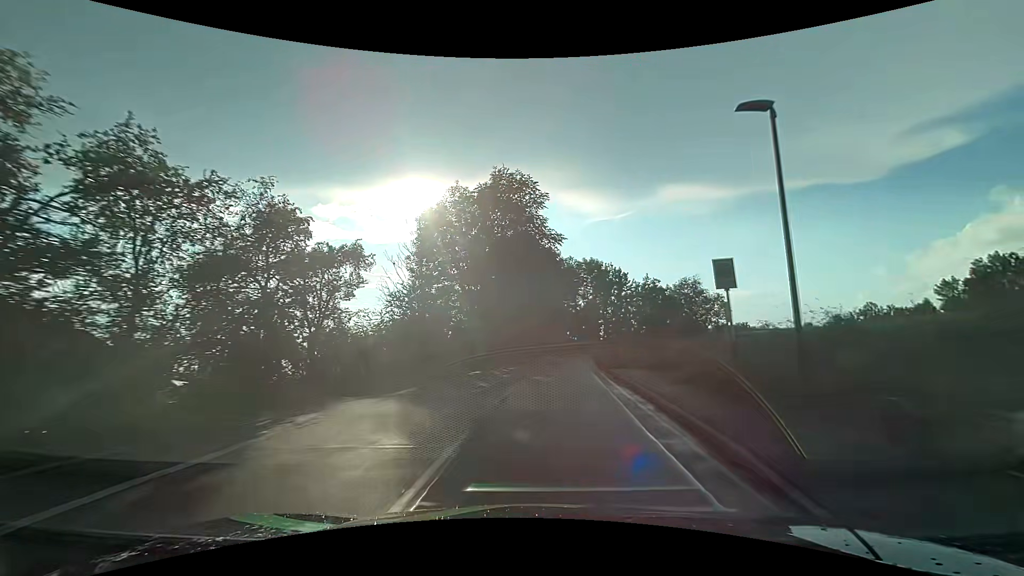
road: tertiary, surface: asphalt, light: Day
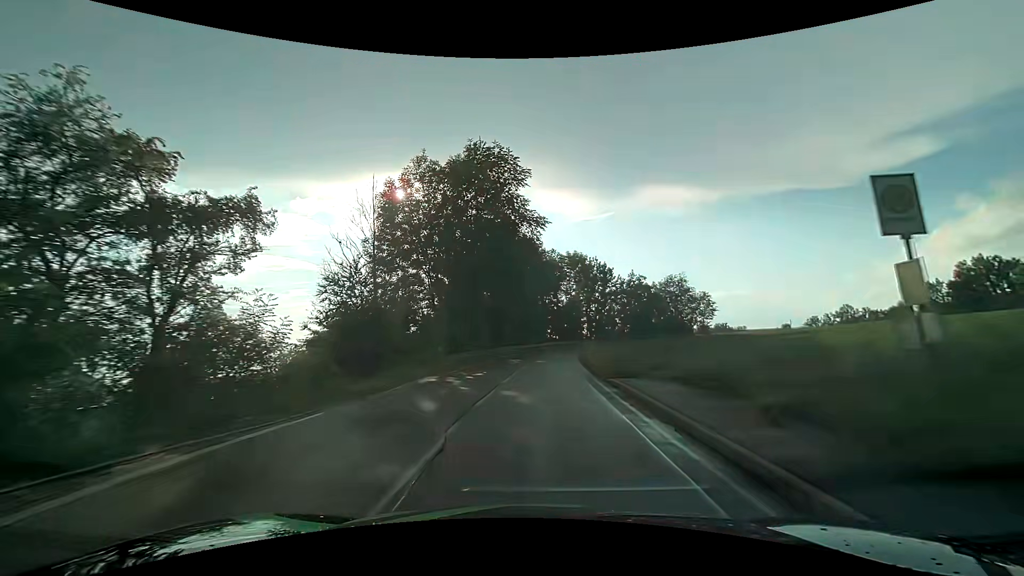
(+0.1, +6.2) m; +2°
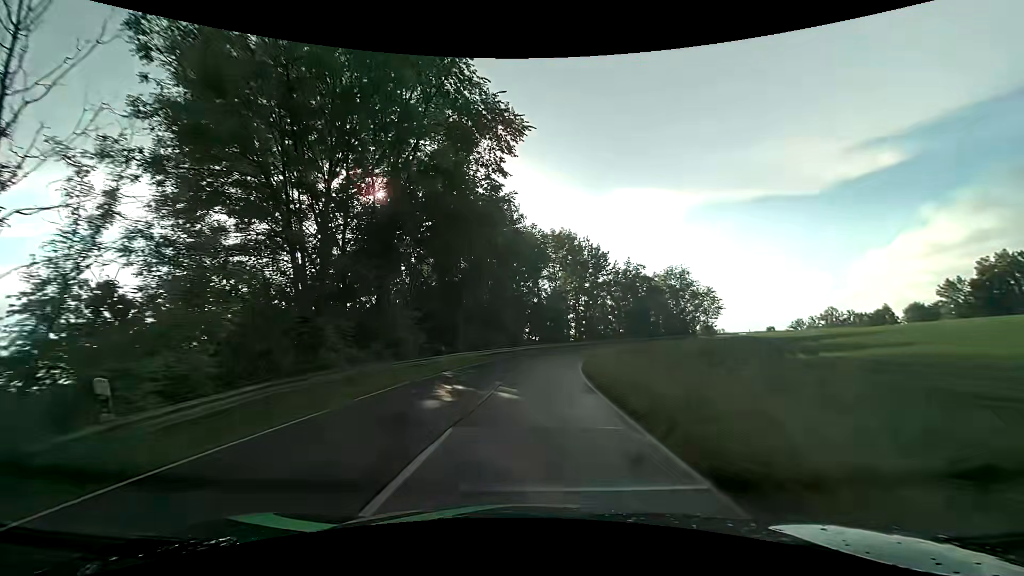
(+0.5, +19.0) m; +3°
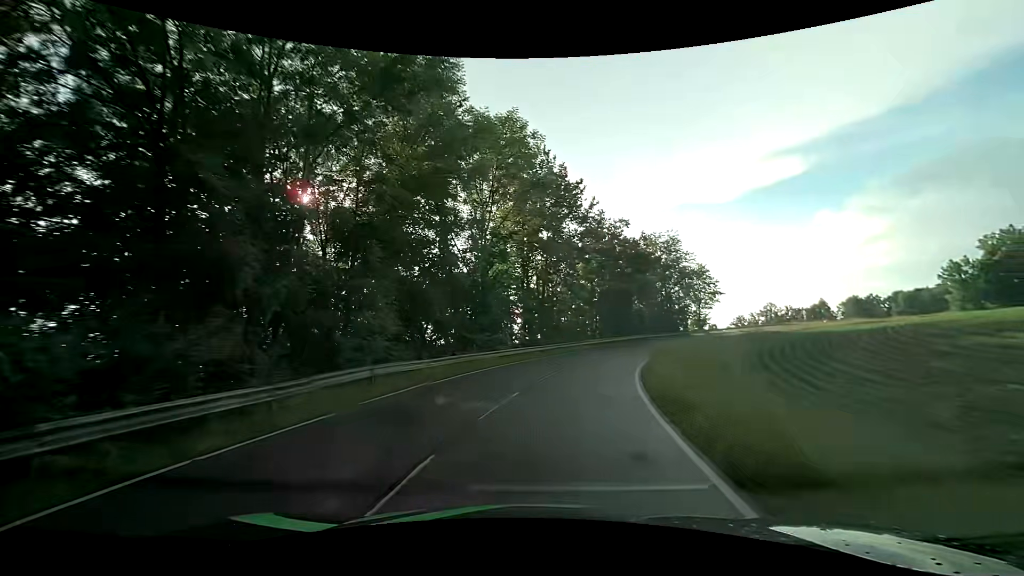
(+1.6, +32.5) m; +7°
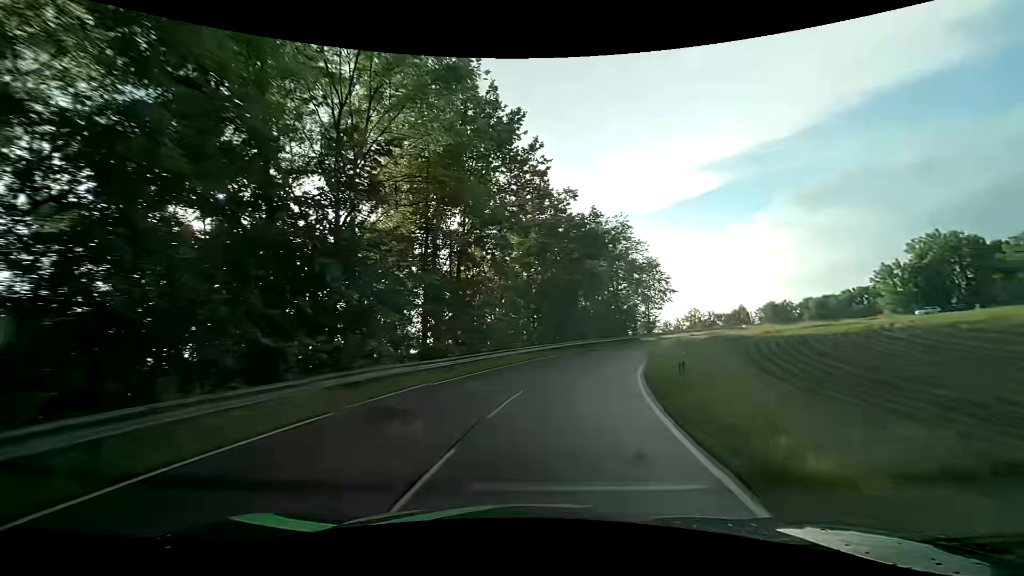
(+0.8, +12.9) m; +8°
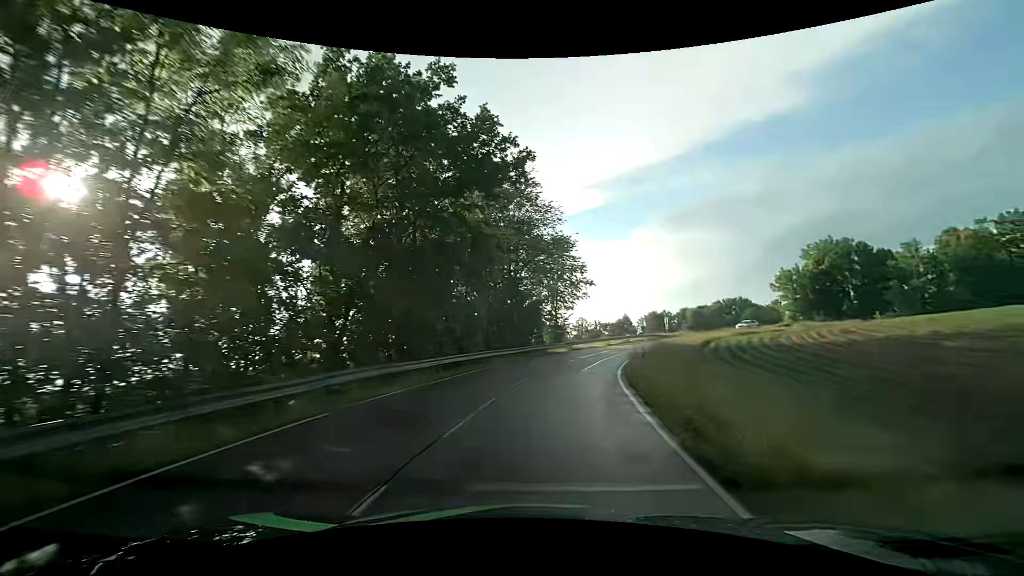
(+2.0, +19.1) m; +13°
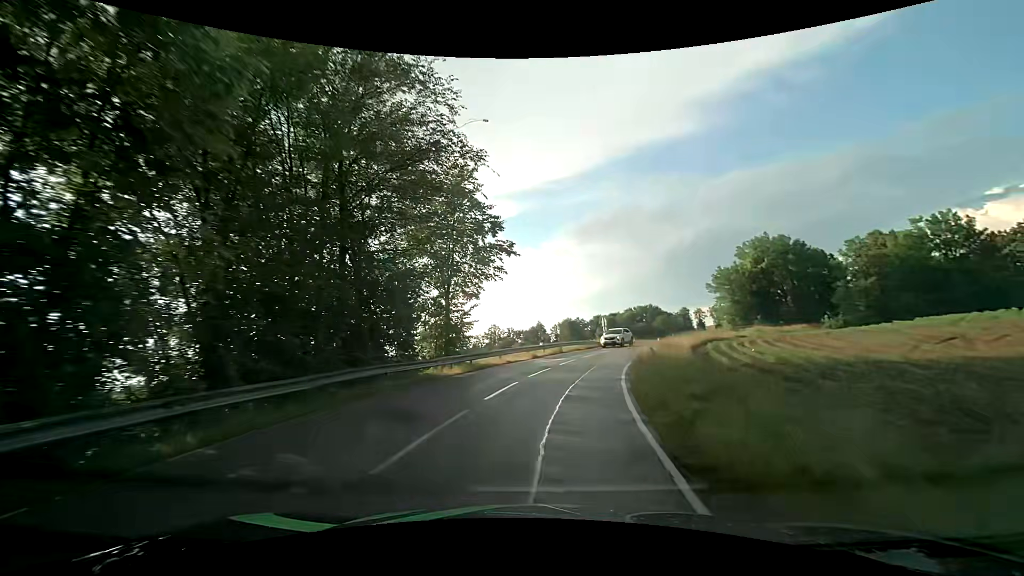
(+1.7, +19.0) m; +10°
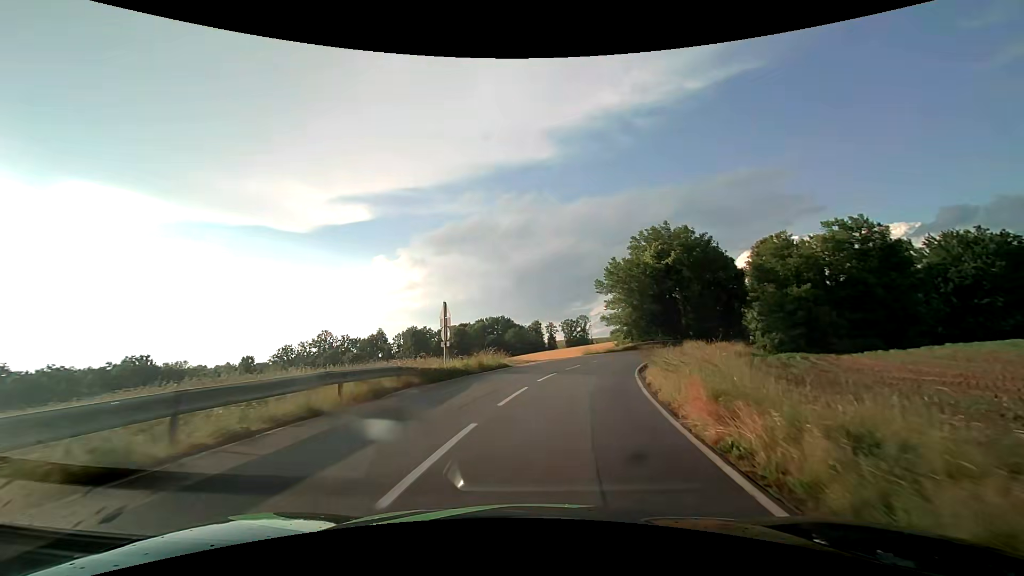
(+4.0, +30.9) m; +16°
(+1, +10) (+2, +20) (+5, +30) (+8, +39) (+13, +48) (+18, +56) (+24, +64) (+31, +71) (+39, +77) (+48, +83) m
